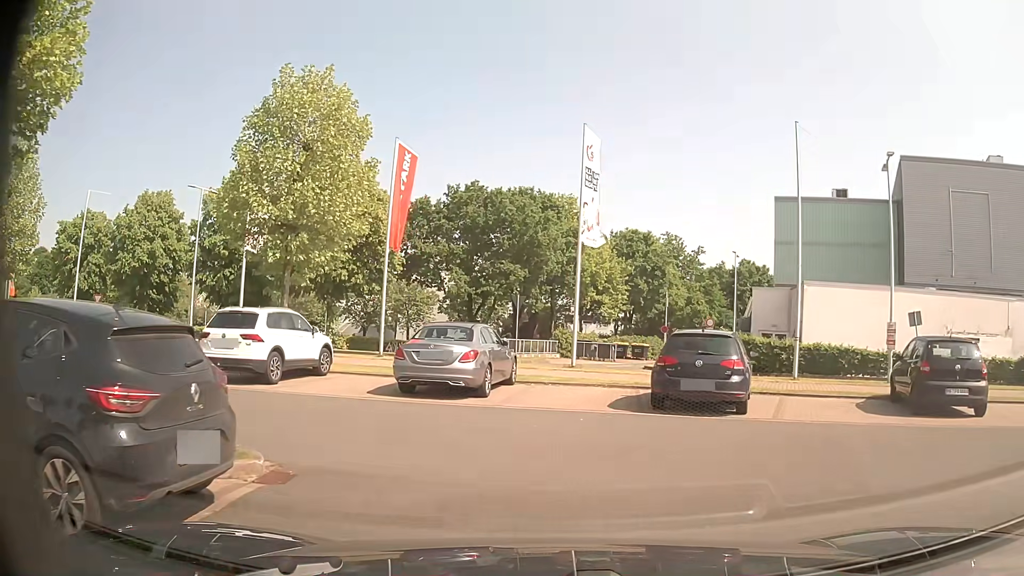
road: service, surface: asphalt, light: Day
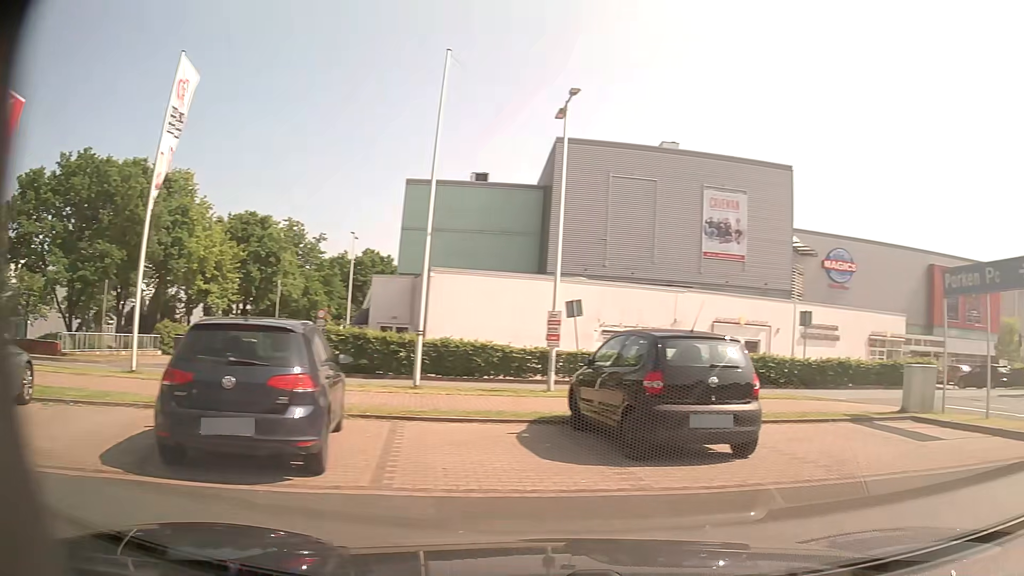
(+1.1, +5.4) m; +32°
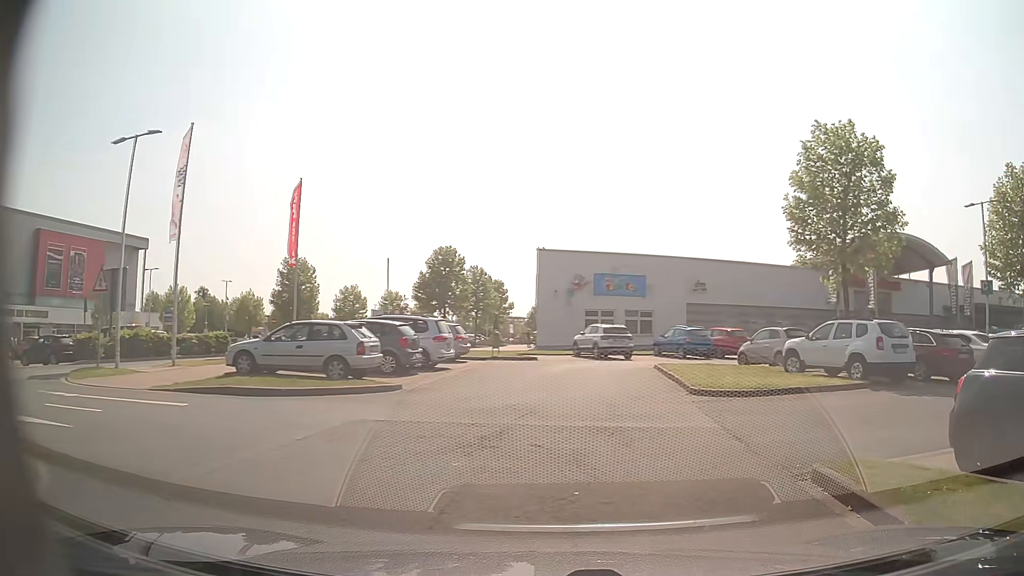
(+4.7, +4.9) m; +79°
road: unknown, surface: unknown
